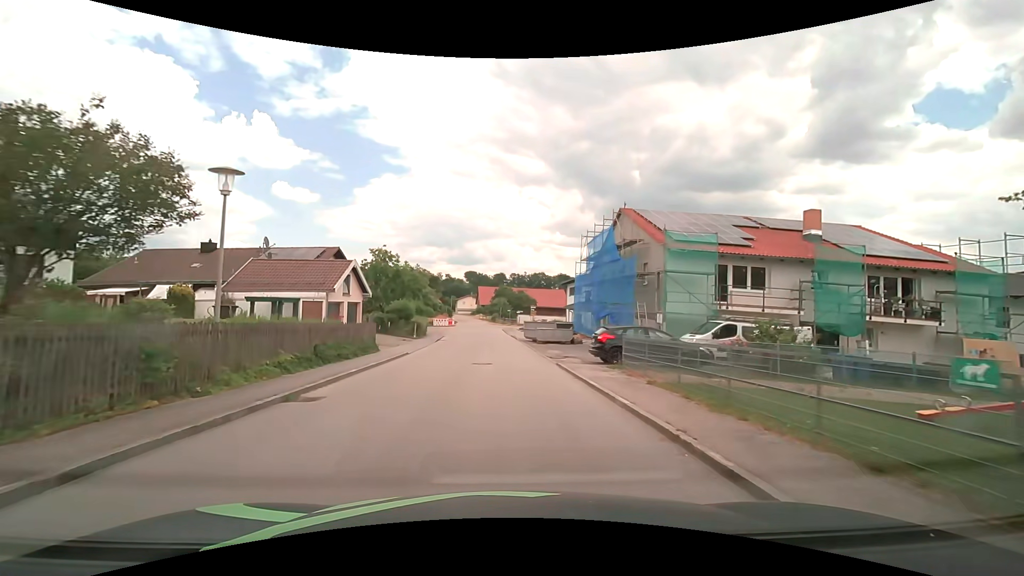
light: Day
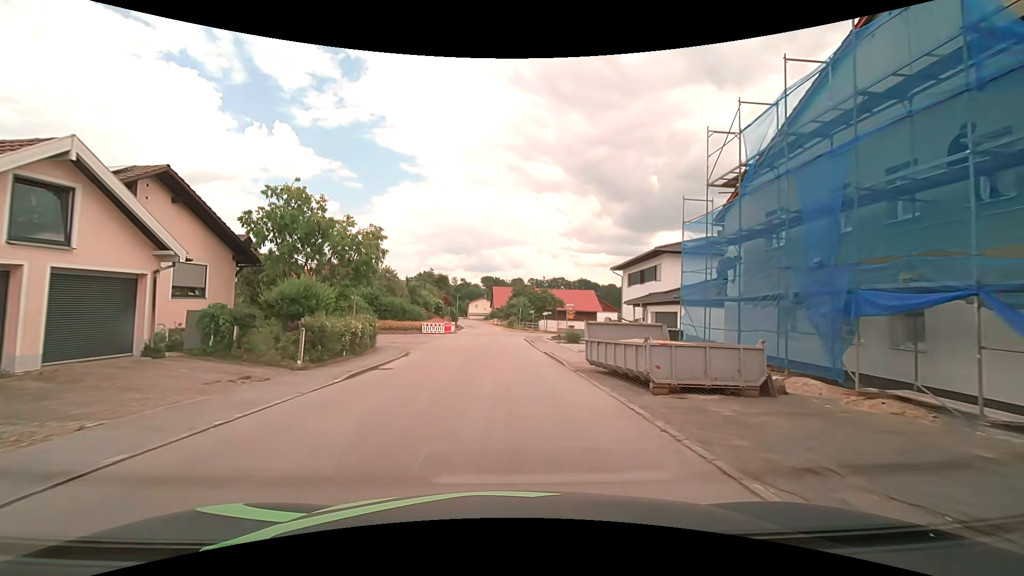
(-0.4, +22.6) m; -2°
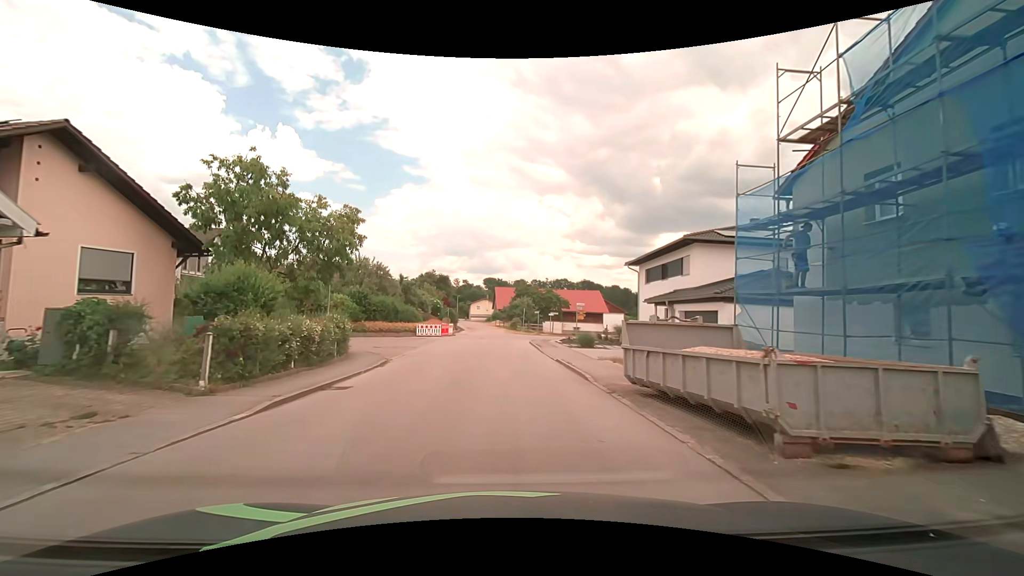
(0.0, +4.5) m; -1°
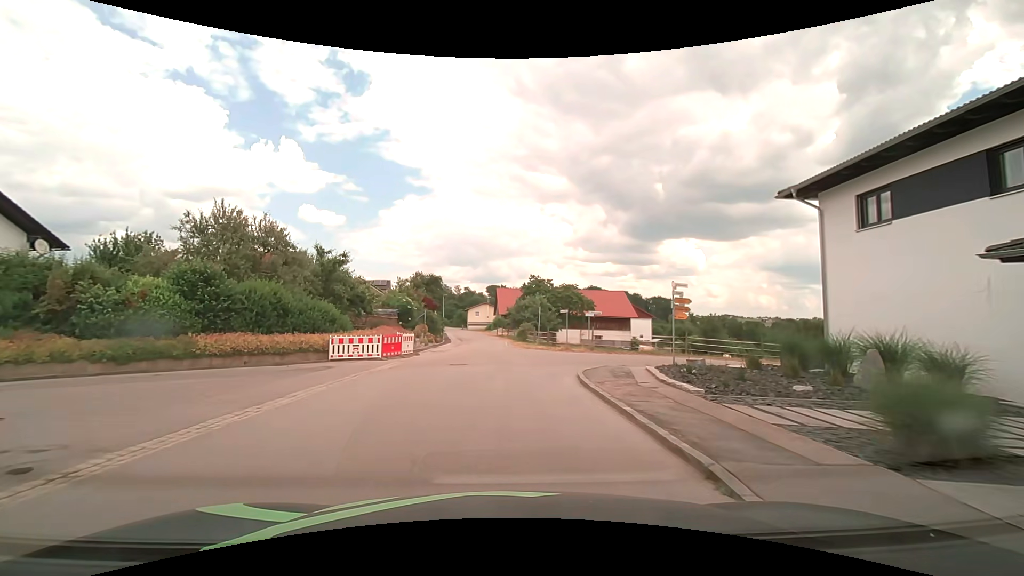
(+0.1, +22.2) m; 0°
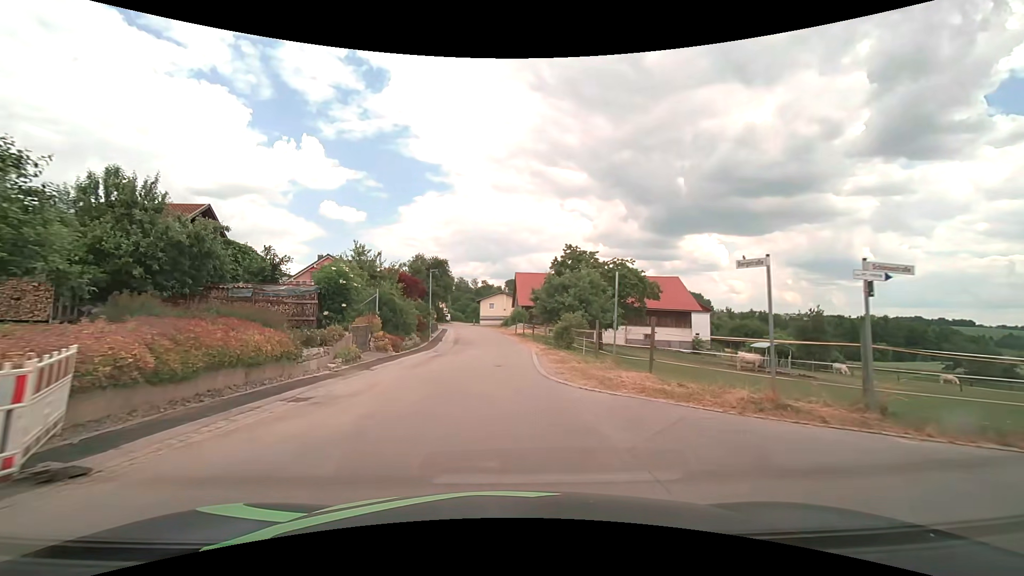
(-0.3, +22.0) m; -3°
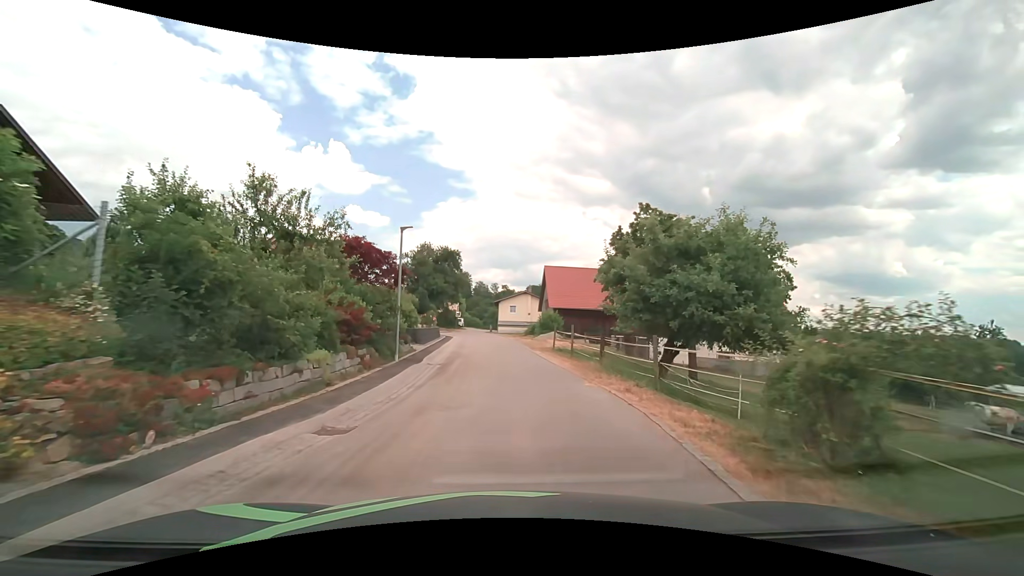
(-0.6, +17.8) m; -2°
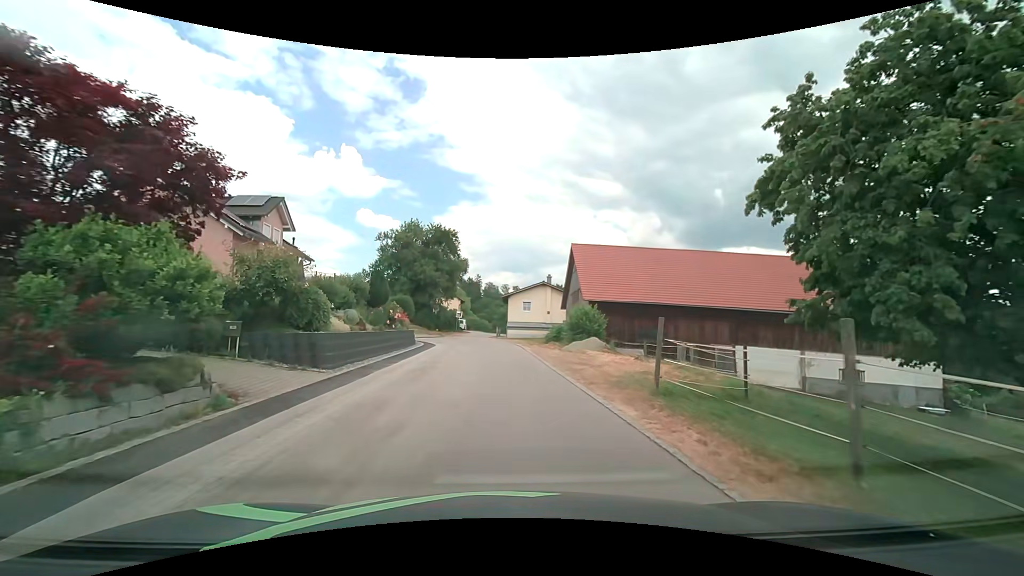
(0.0, +17.8) m; -1°
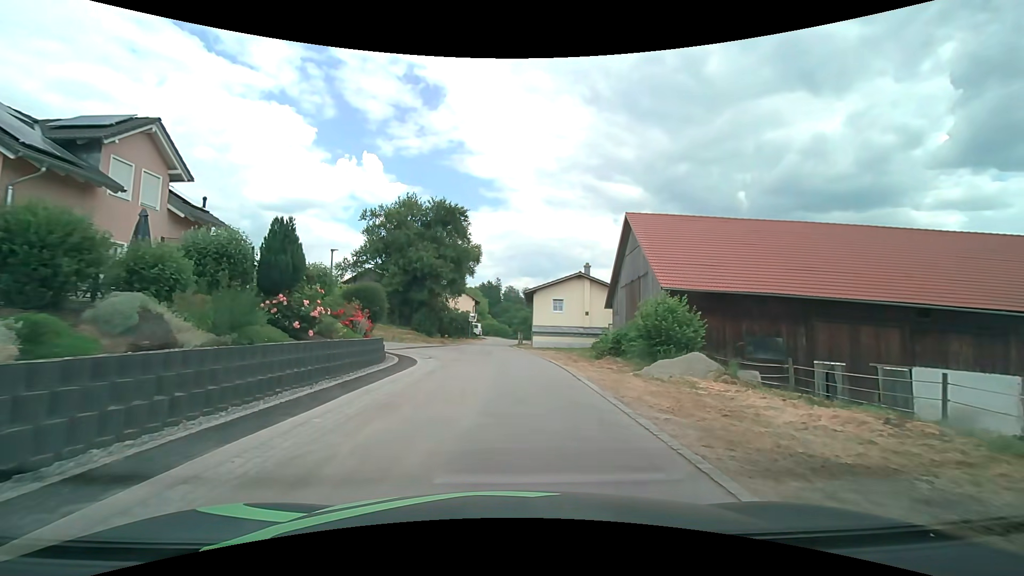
(-0.3, +13.2) m; -3°
